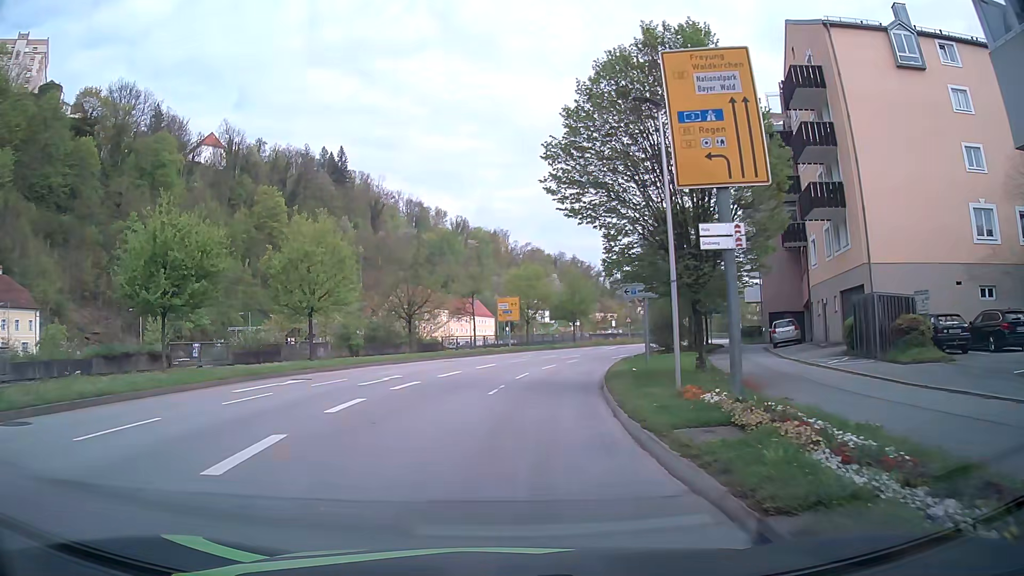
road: primary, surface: asphalt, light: Day
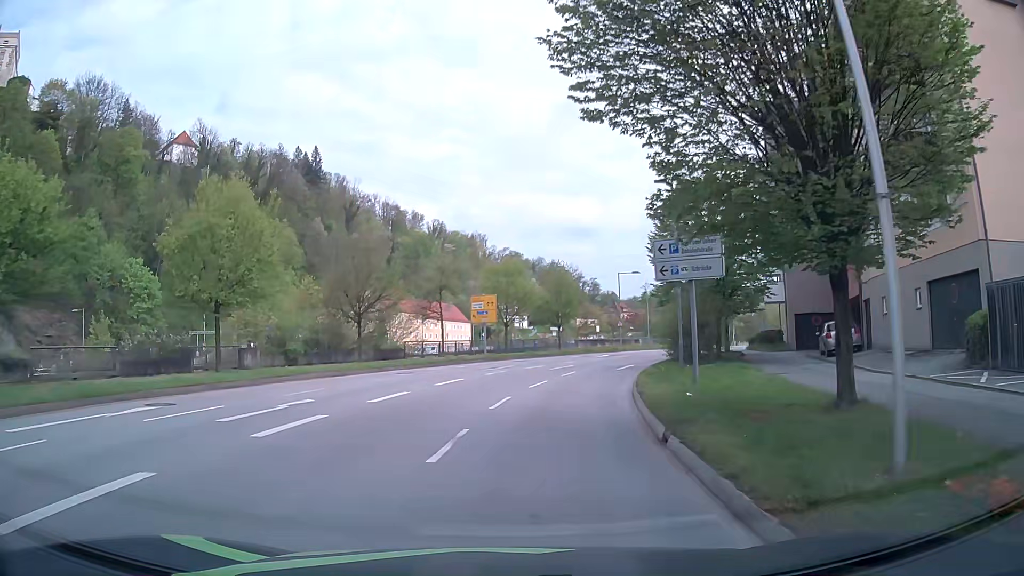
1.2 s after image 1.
(+0.2, +9.1) m; +3°
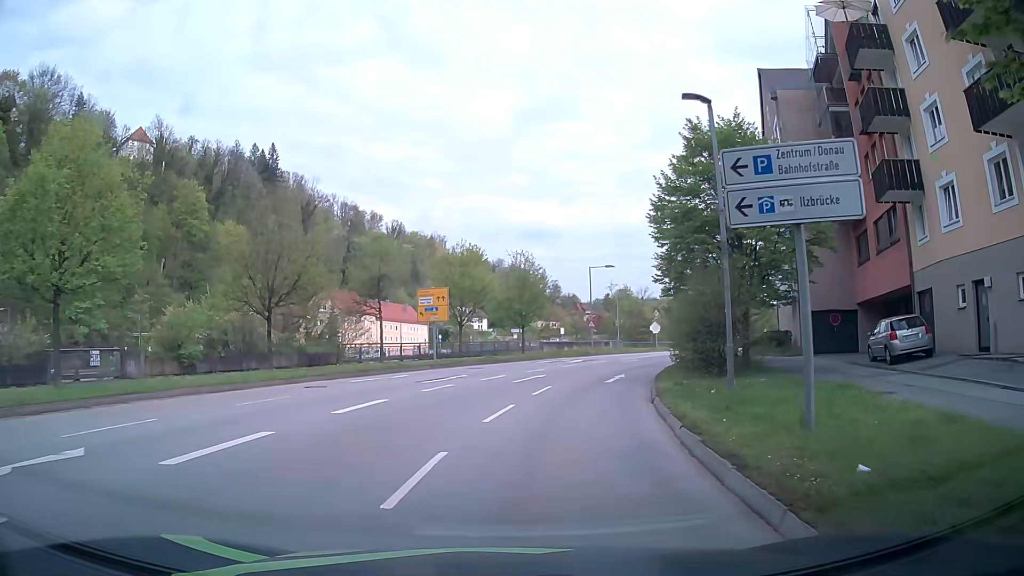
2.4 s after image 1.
(+0.1, +8.1) m; +2°
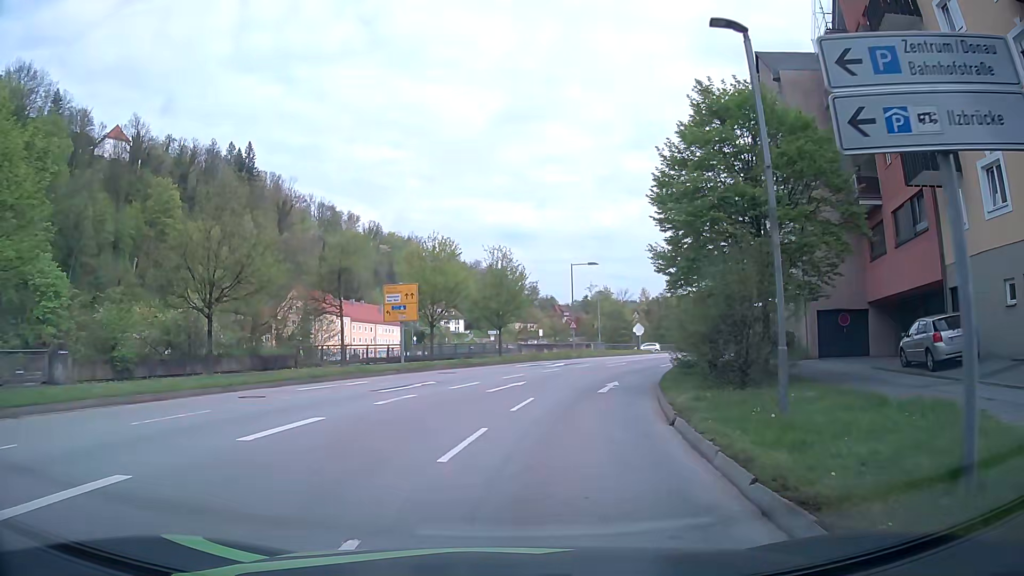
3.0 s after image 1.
(+0.1, +3.7) m; +2°
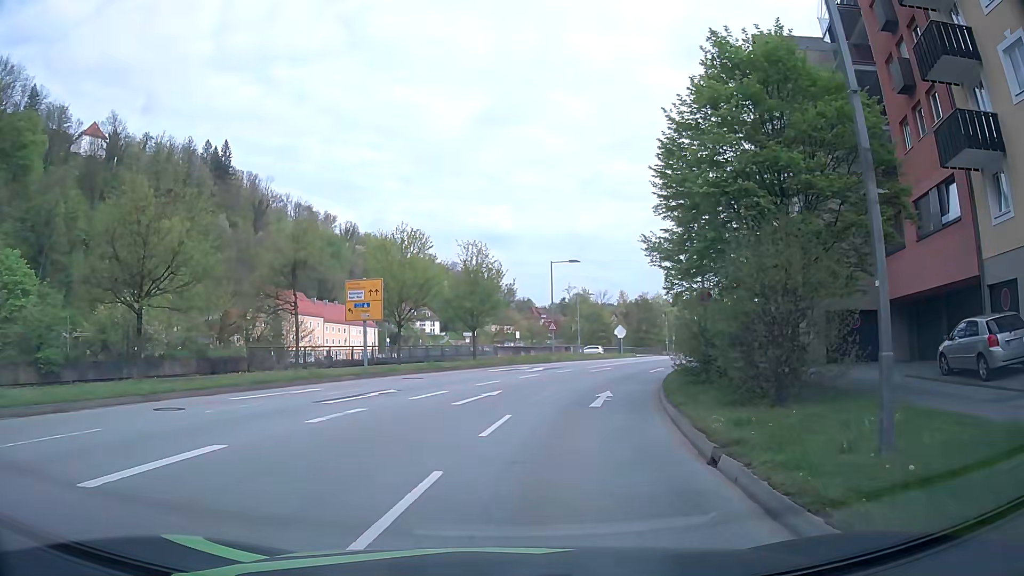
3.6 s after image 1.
(+0.1, +3.5) m; +2°
